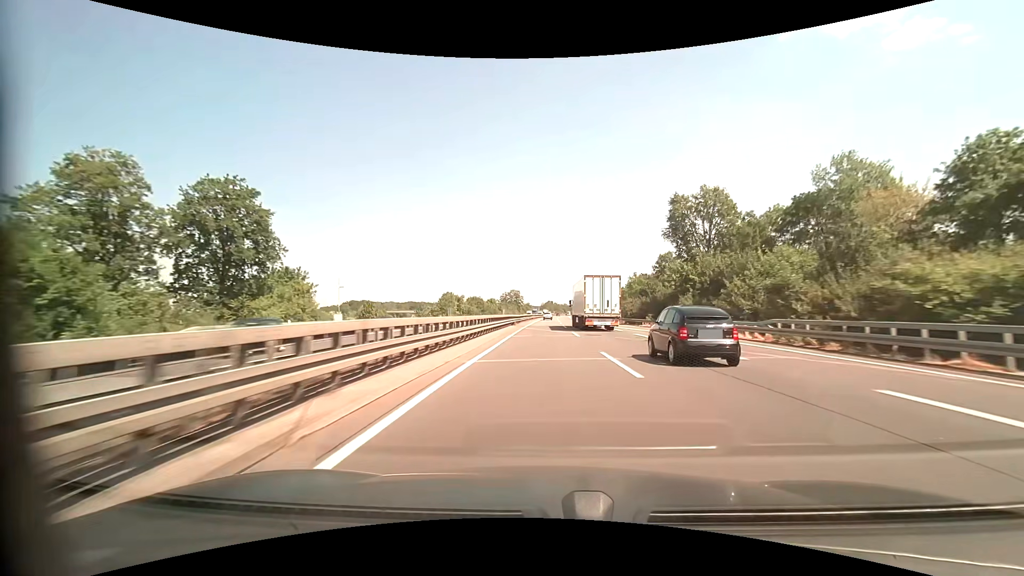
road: motorway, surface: asphalt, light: Day
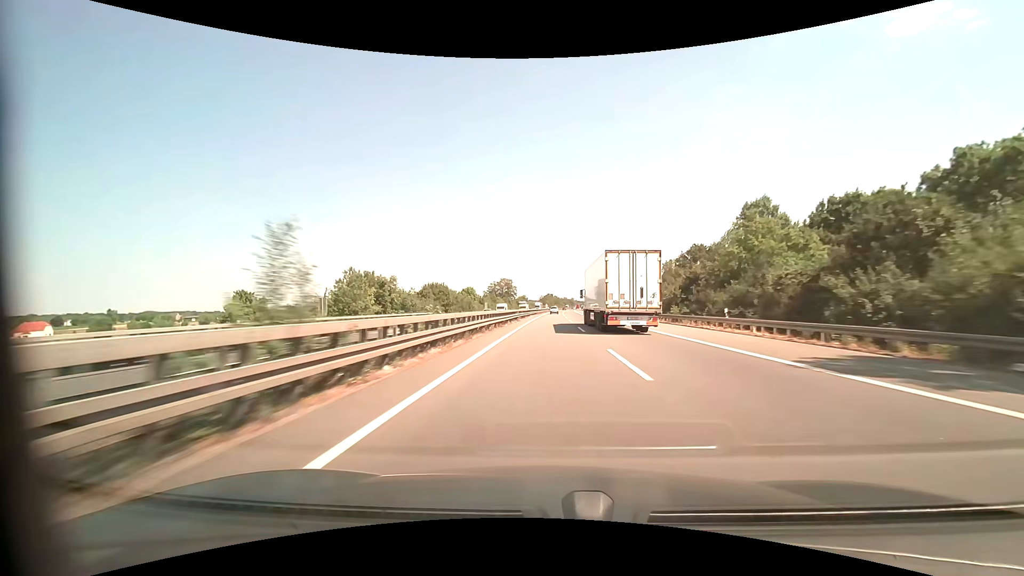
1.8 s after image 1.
(+0.1, +55.1) m; 0°
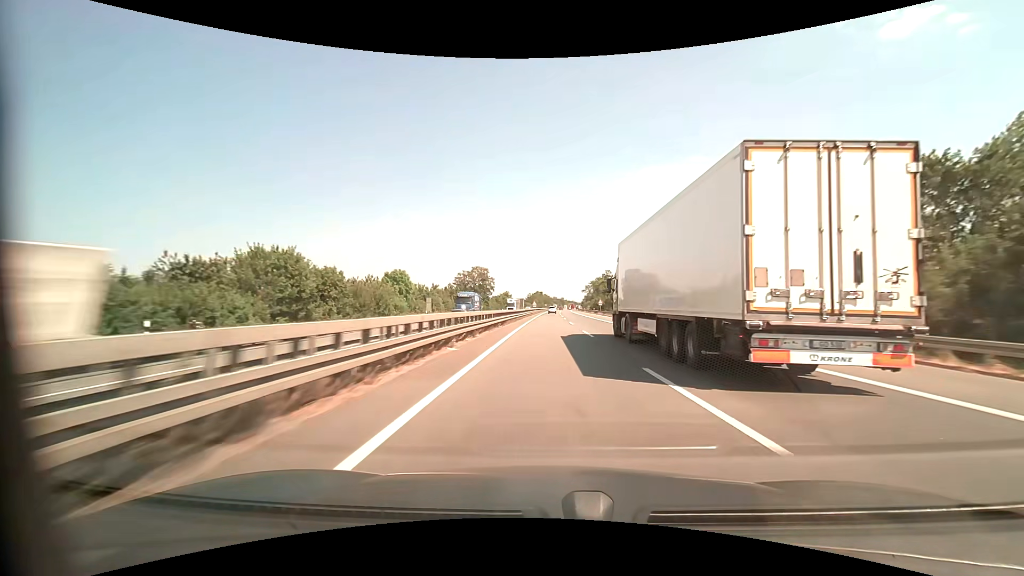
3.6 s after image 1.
(+0.4, +58.5) m; +1°
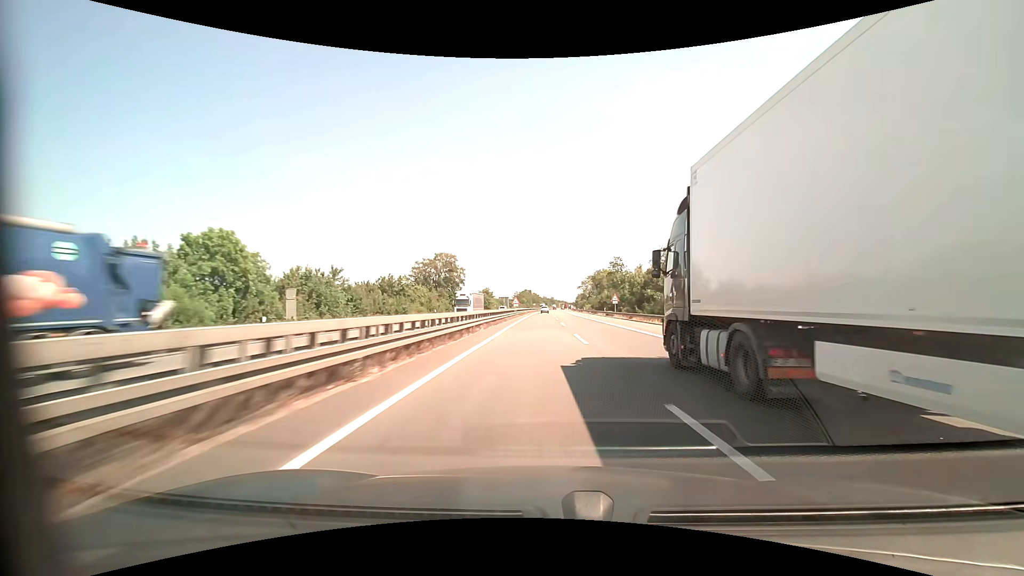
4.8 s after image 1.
(+0.4, +40.1) m; +1°
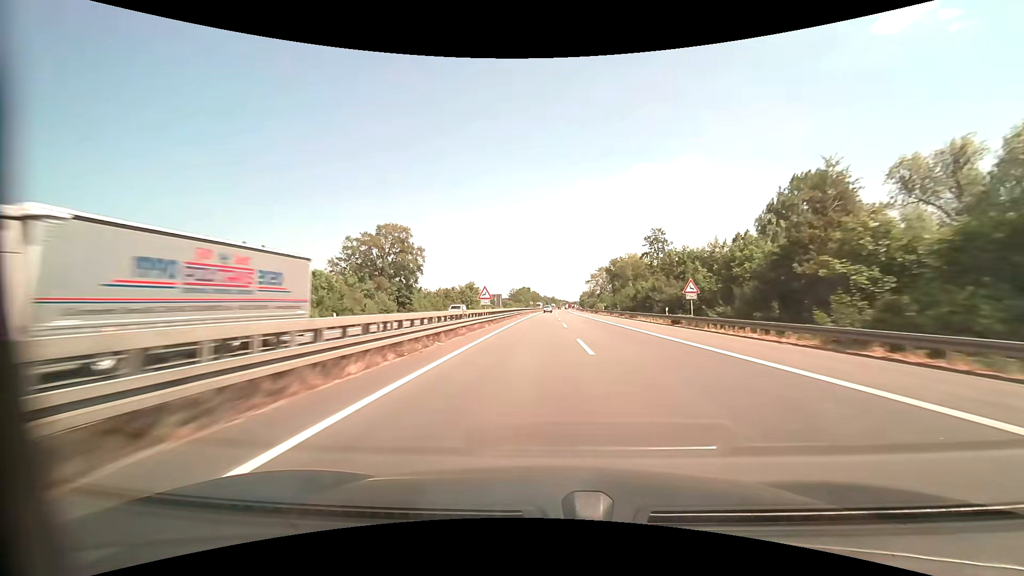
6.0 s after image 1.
(+0.2, +40.6) m; 0°
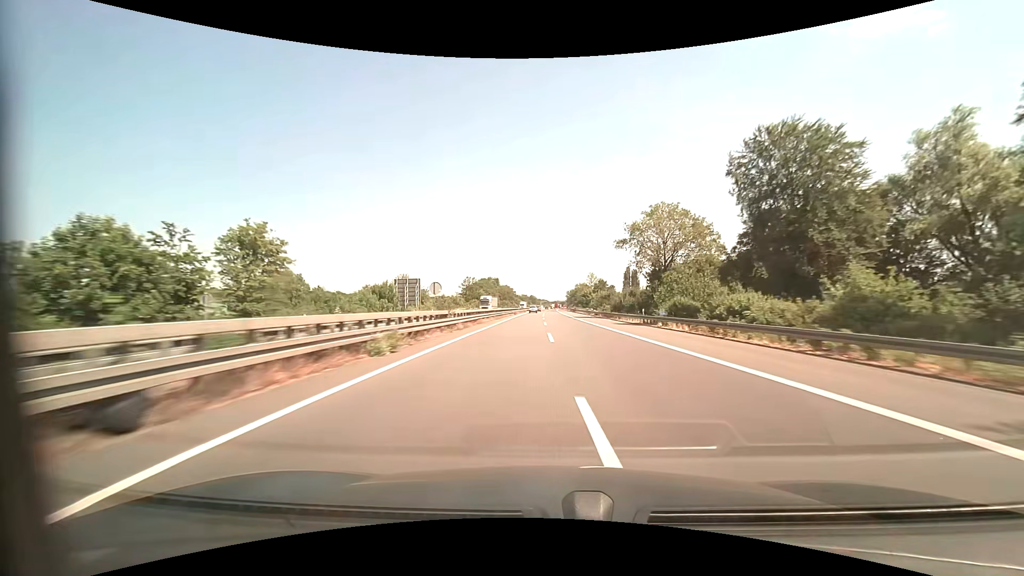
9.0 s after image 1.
(+1.1, +102.3) m; +2°
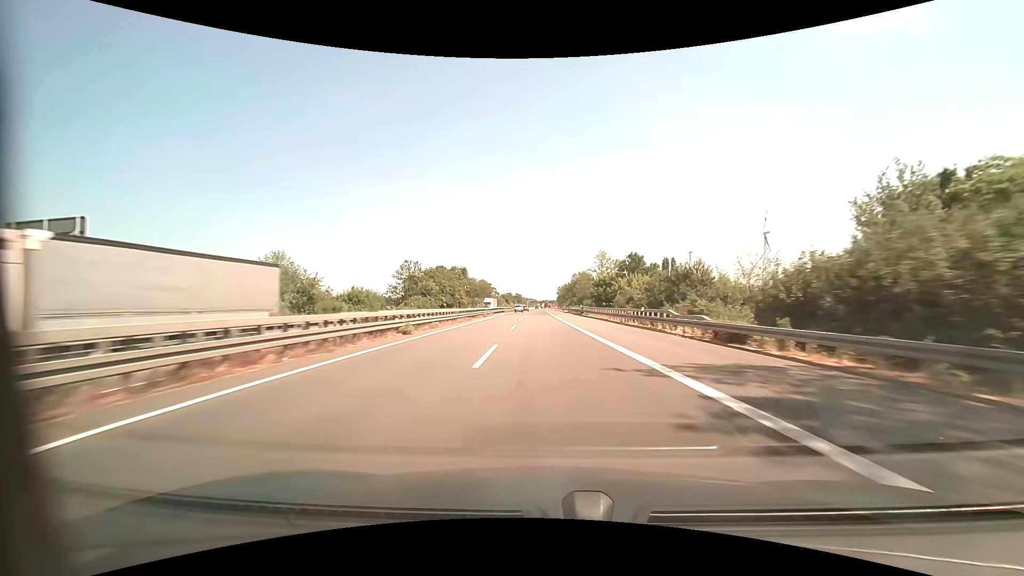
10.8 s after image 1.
(+1.1, +61.8) m; +2°
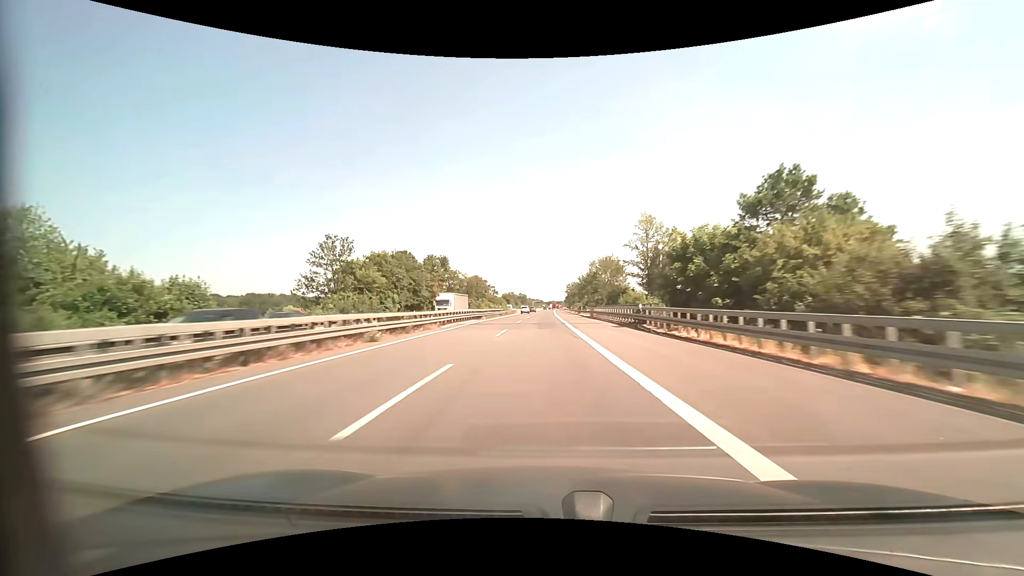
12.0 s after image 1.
(-0.2, +41.4) m; -1°
(0, +10) (0, +20) (0, +30) (0, +40) (0, +50) (0, +60) (0, +70) (0, +80) (0, +90) (0, +100) m
